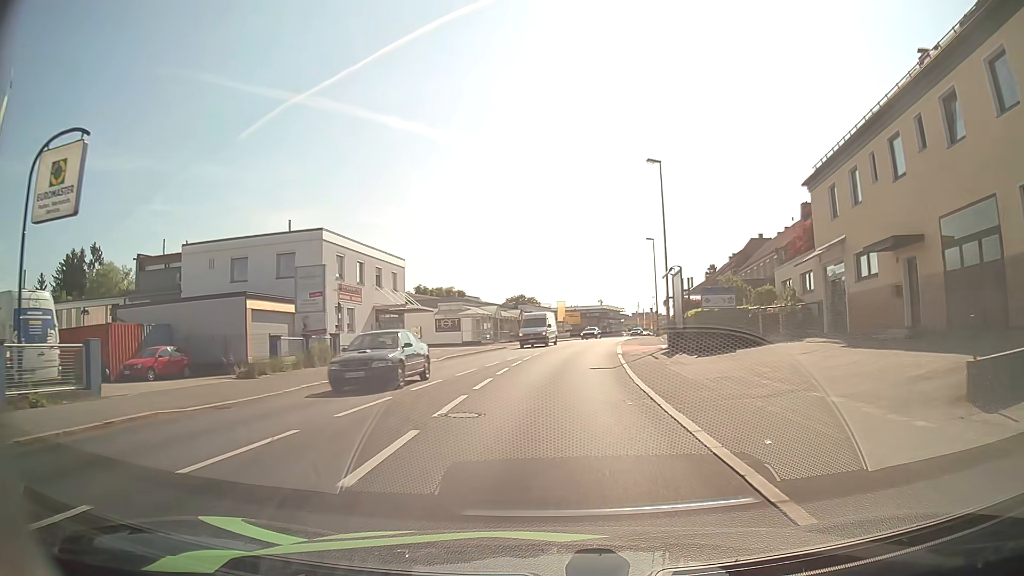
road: tertiary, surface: asphalt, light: Day
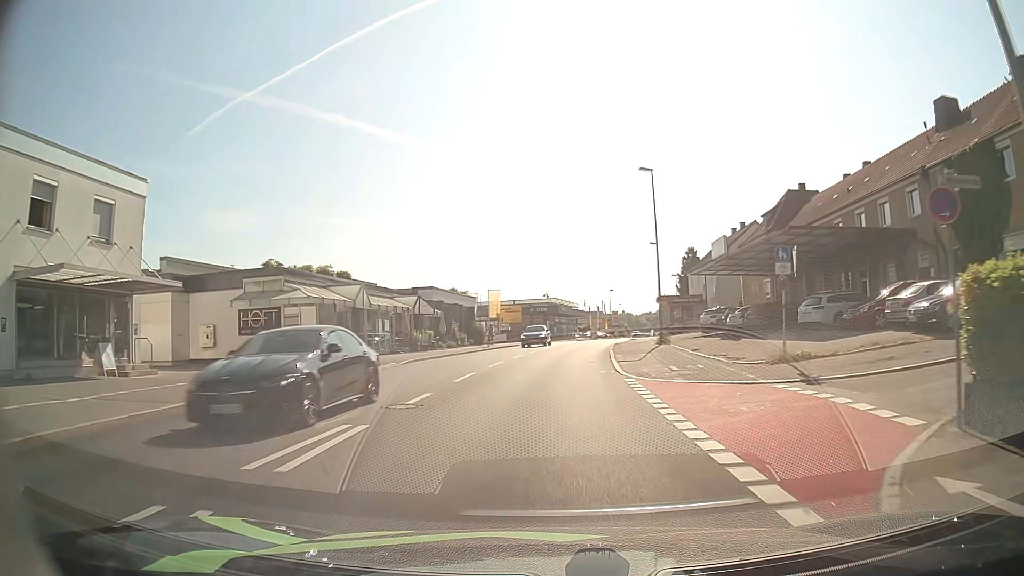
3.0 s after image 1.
(+1.4, +31.5) m; +5°
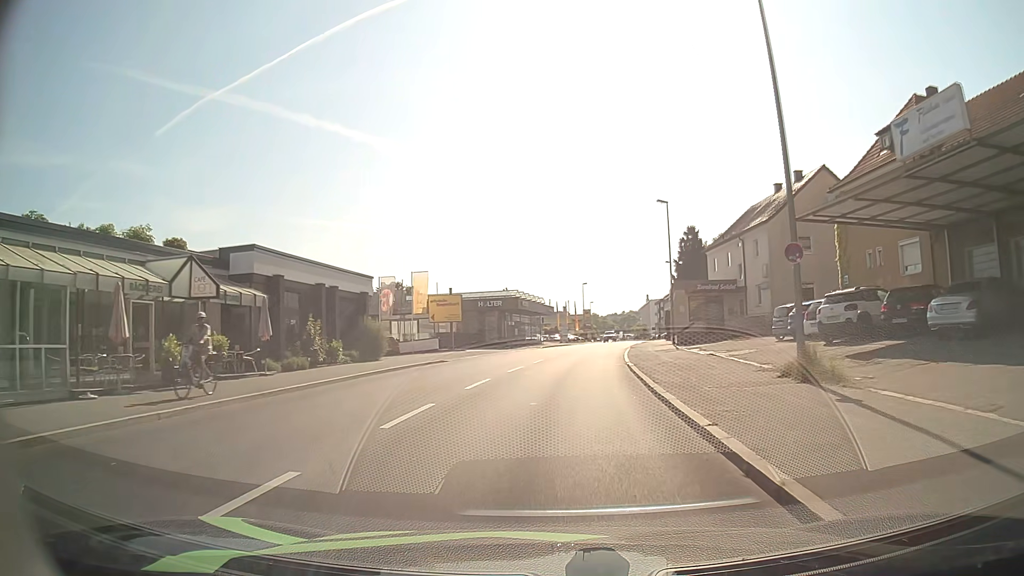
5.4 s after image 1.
(+0.6, +25.7) m; +3°
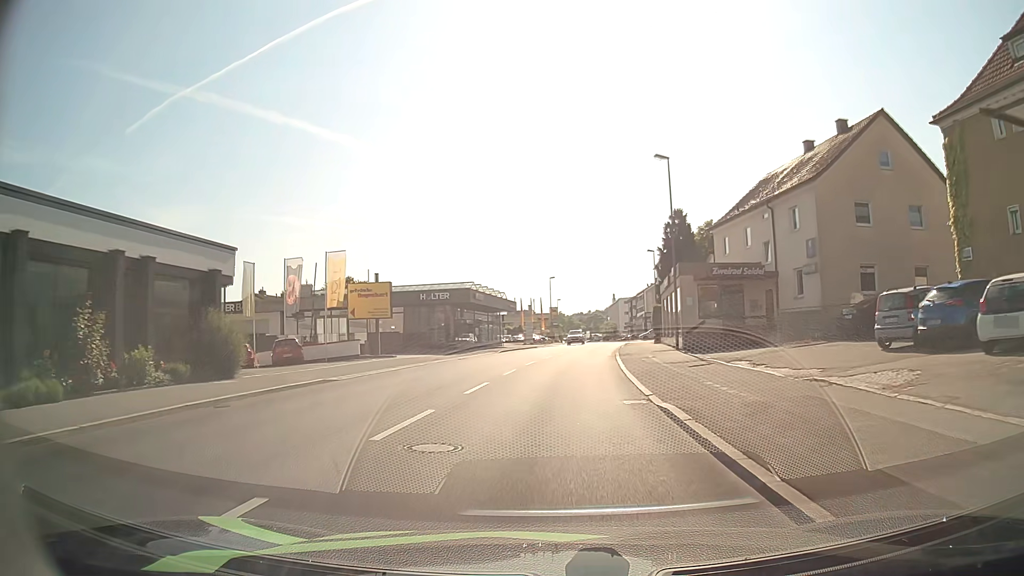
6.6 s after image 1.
(+0.4, +12.8) m; +3°
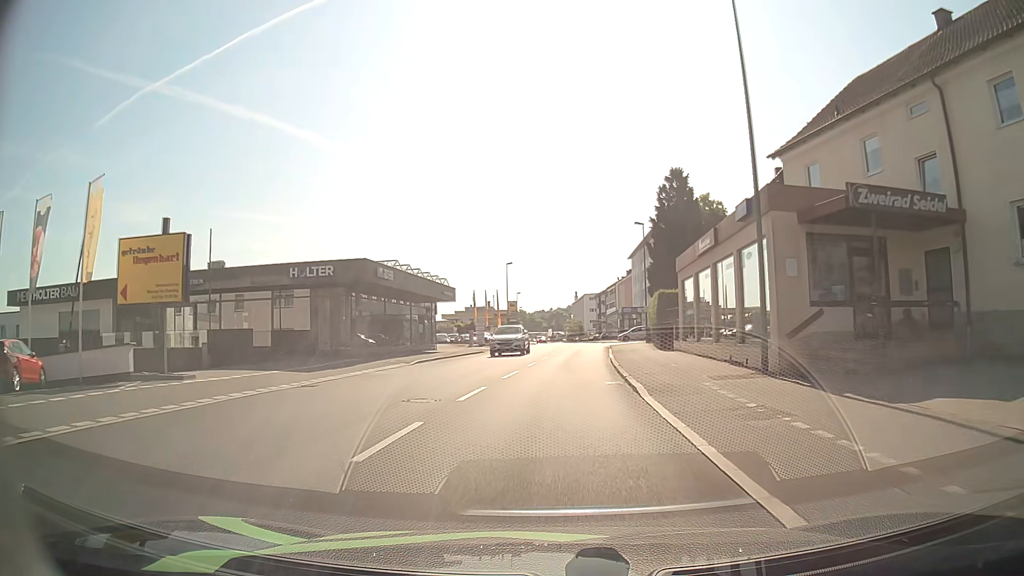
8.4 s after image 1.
(+0.5, +19.3) m; +3°
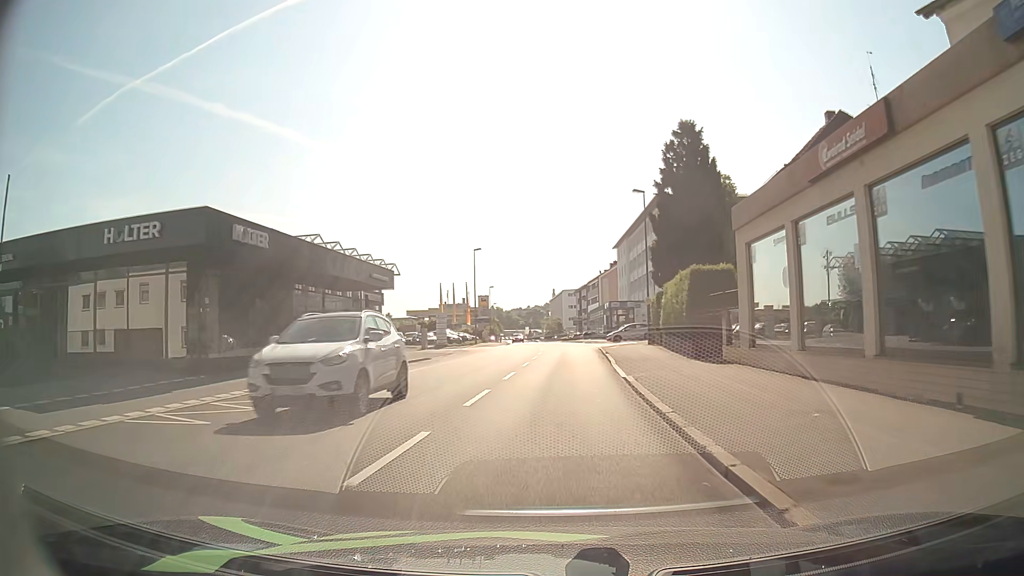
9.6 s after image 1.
(+0.3, +13.0) m; +2°
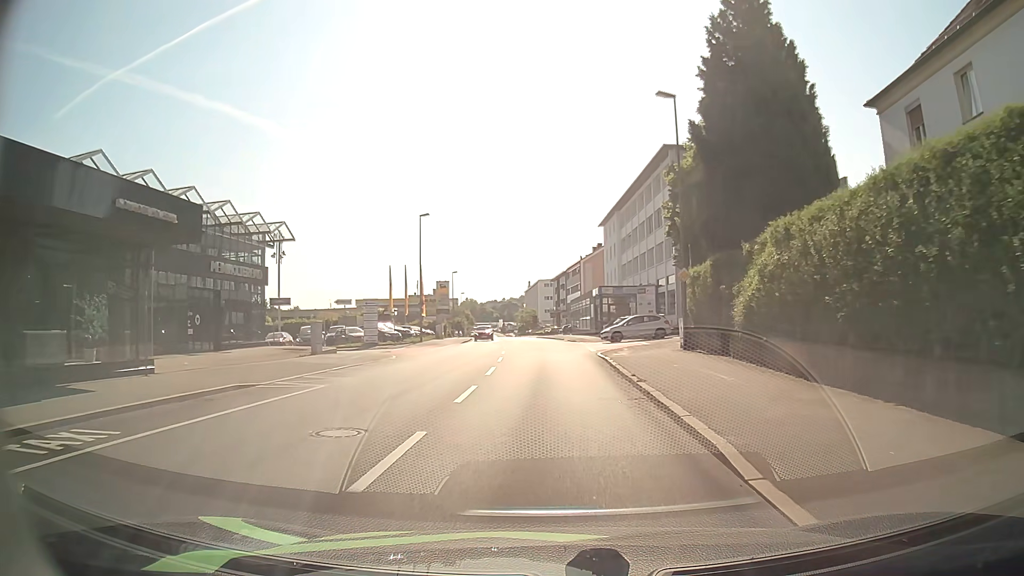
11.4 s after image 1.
(+0.3, +18.1) m; +2°
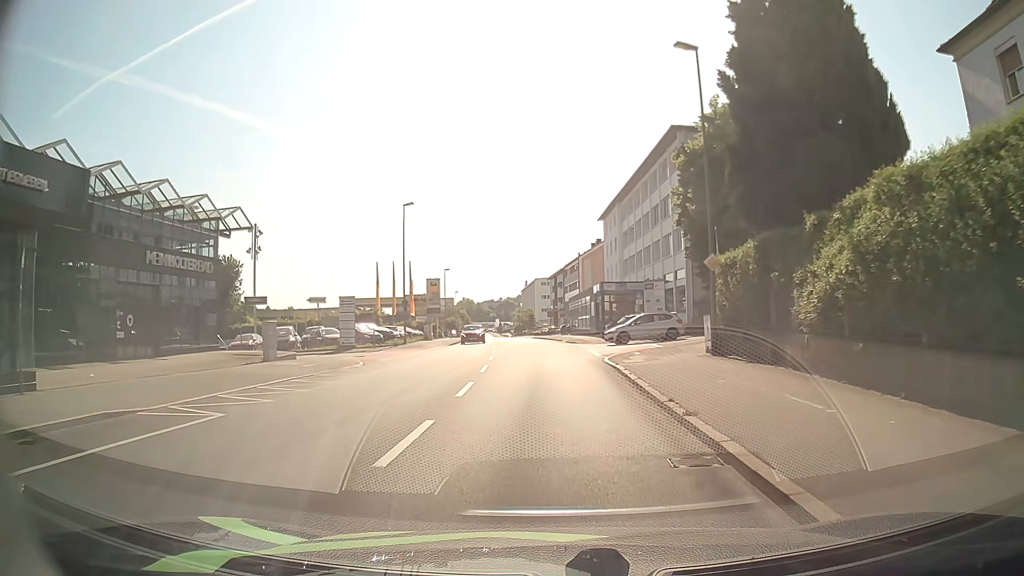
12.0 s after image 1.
(0.0, +4.9) m; 0°
